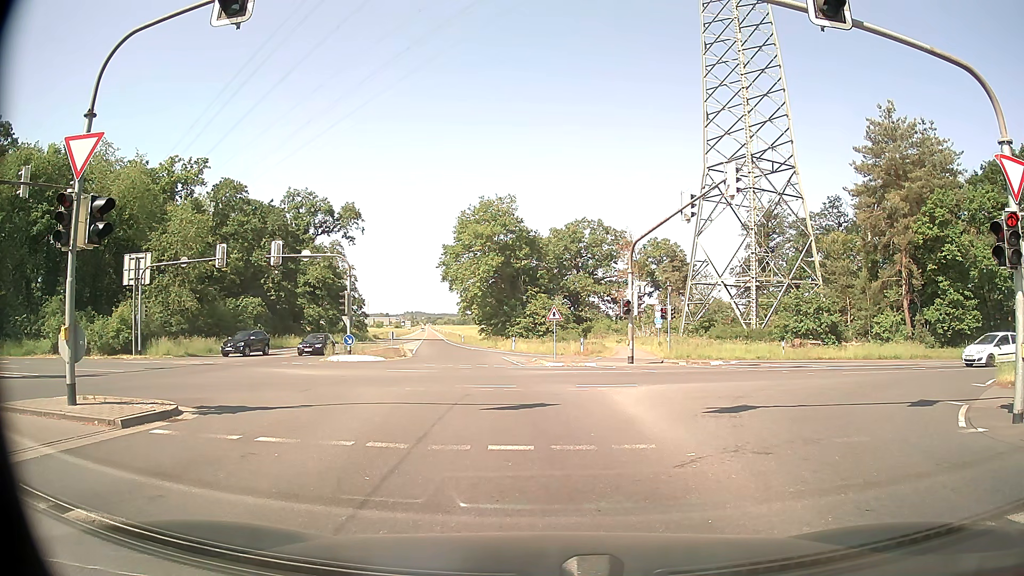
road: secondary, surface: asphalt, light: Day
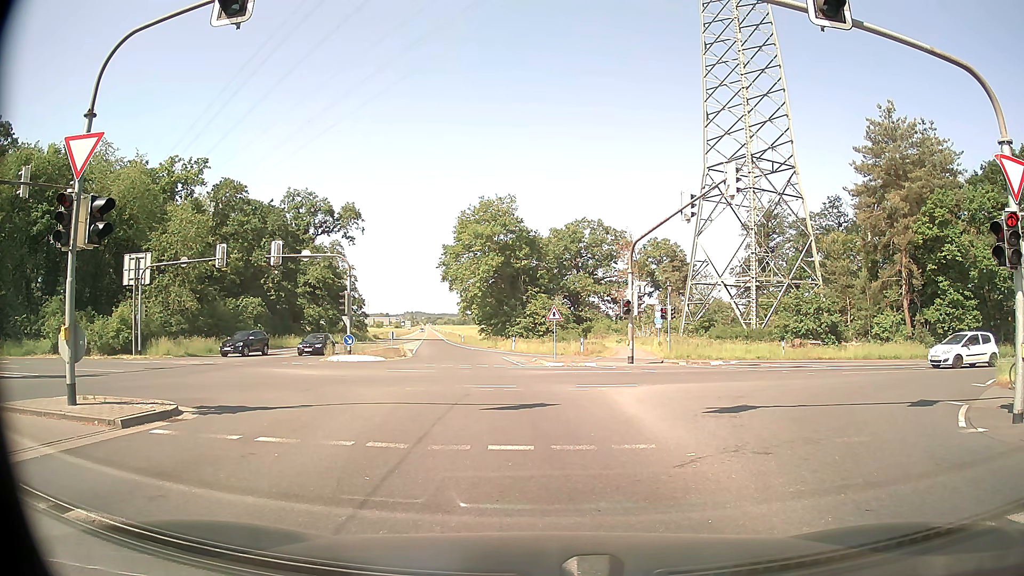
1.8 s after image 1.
(0.0, 0.0) m; 0°
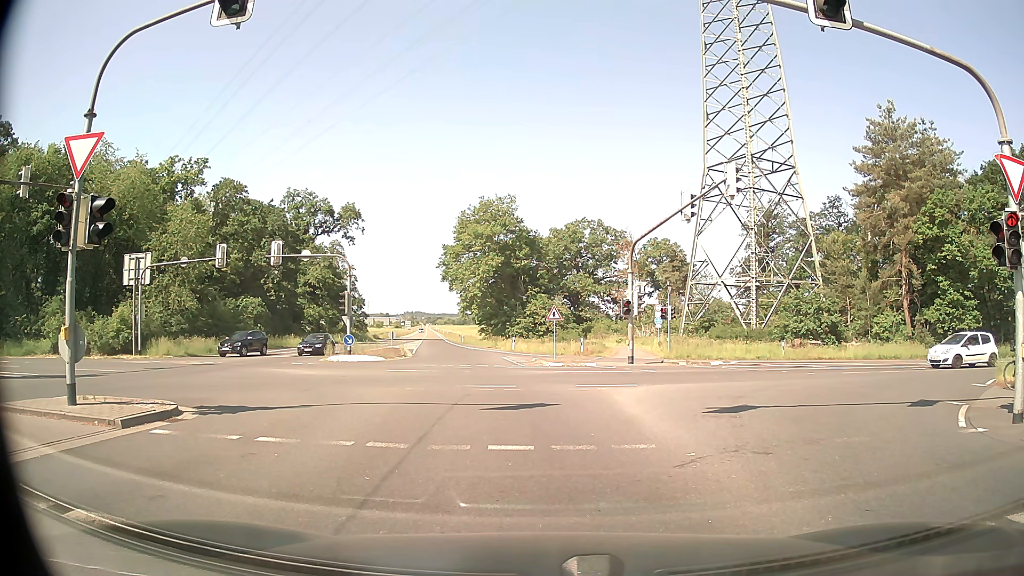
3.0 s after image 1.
(0.0, 0.0) m; 0°
(0, +10) (0, +20) (-1, +30) (-2, +40) (-4, +50) (-5, +60) (-6, +70) (-8, +80) (-9, +89) (-10, +99) m
